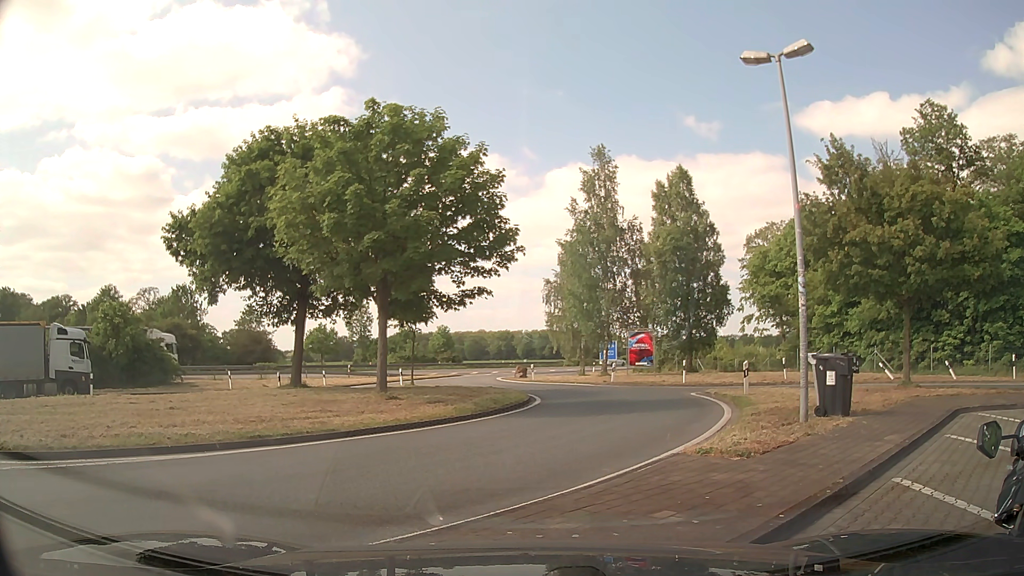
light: Day
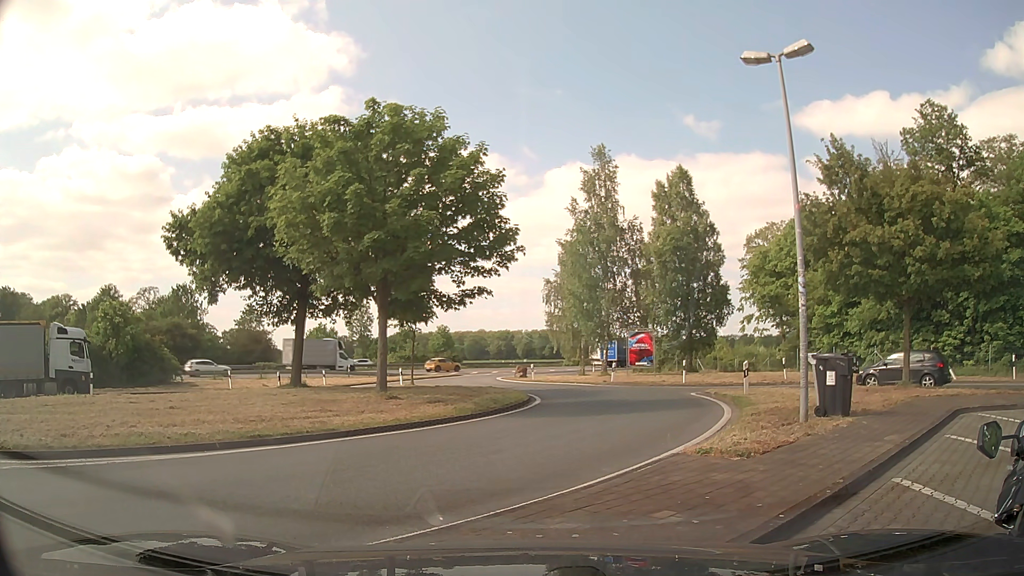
(0.0, 0.0) m; 0°
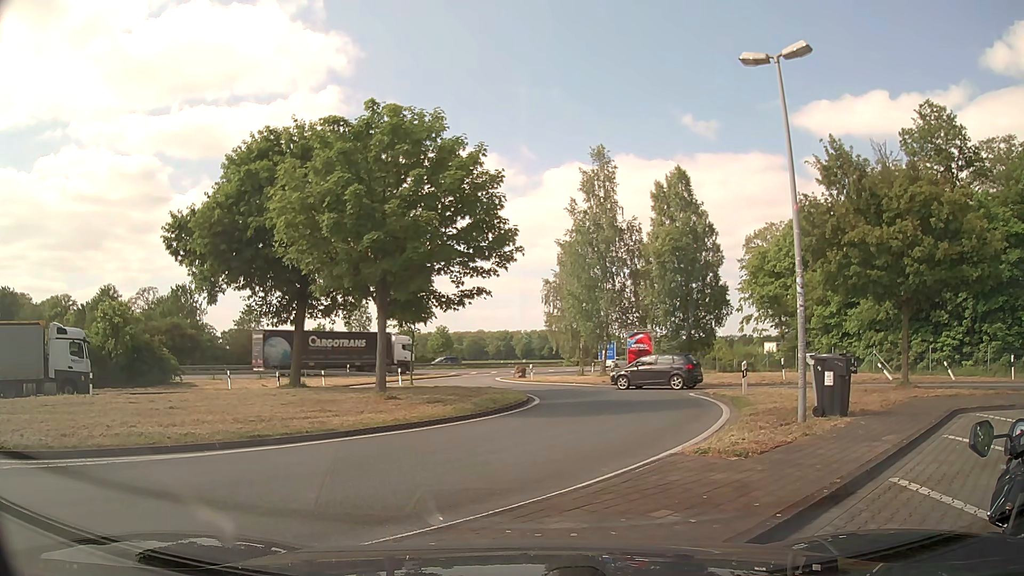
(0.0, +0.1) m; 0°
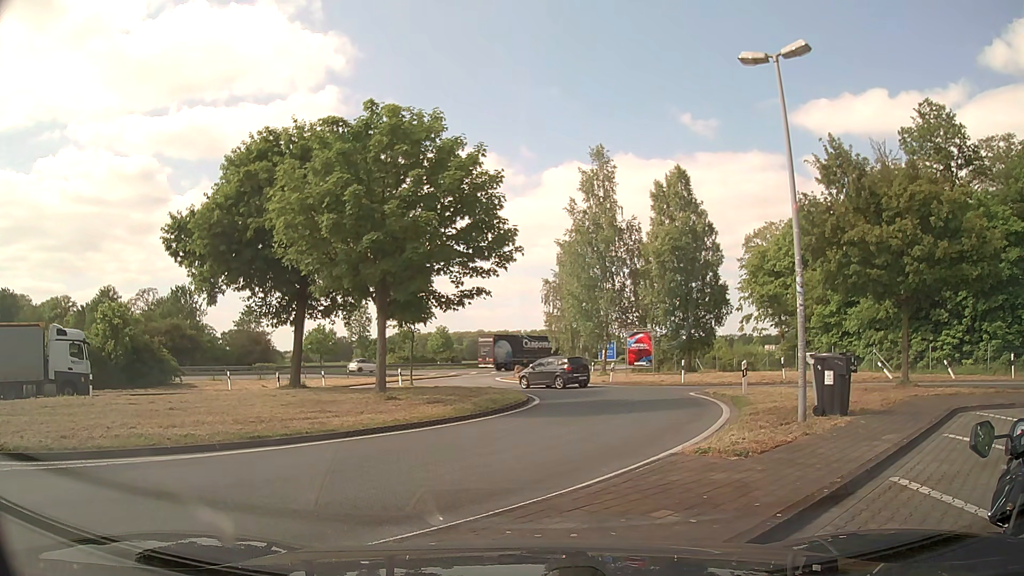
(0.0, +0.1) m; 0°
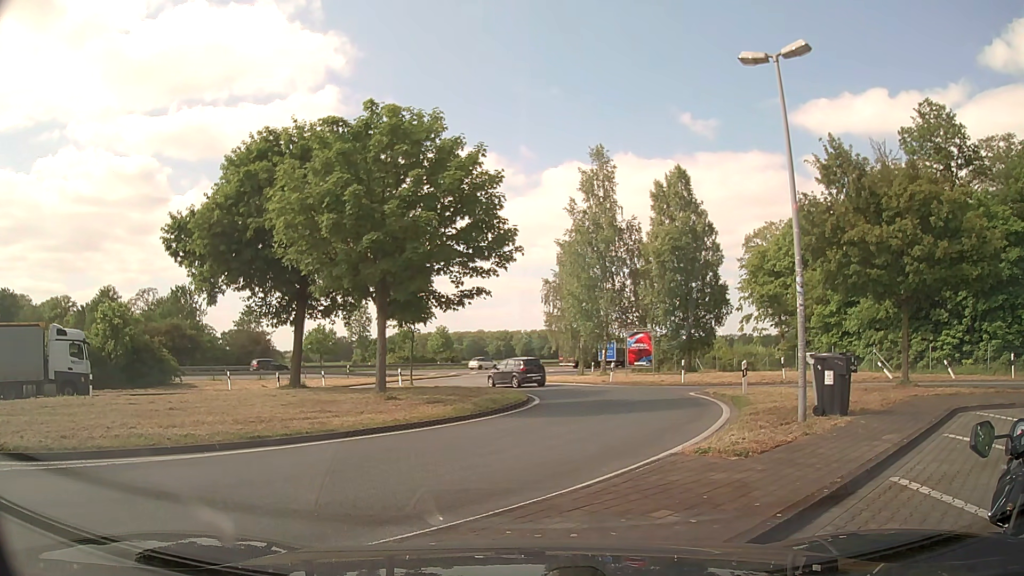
(0.0, 0.0) m; 0°
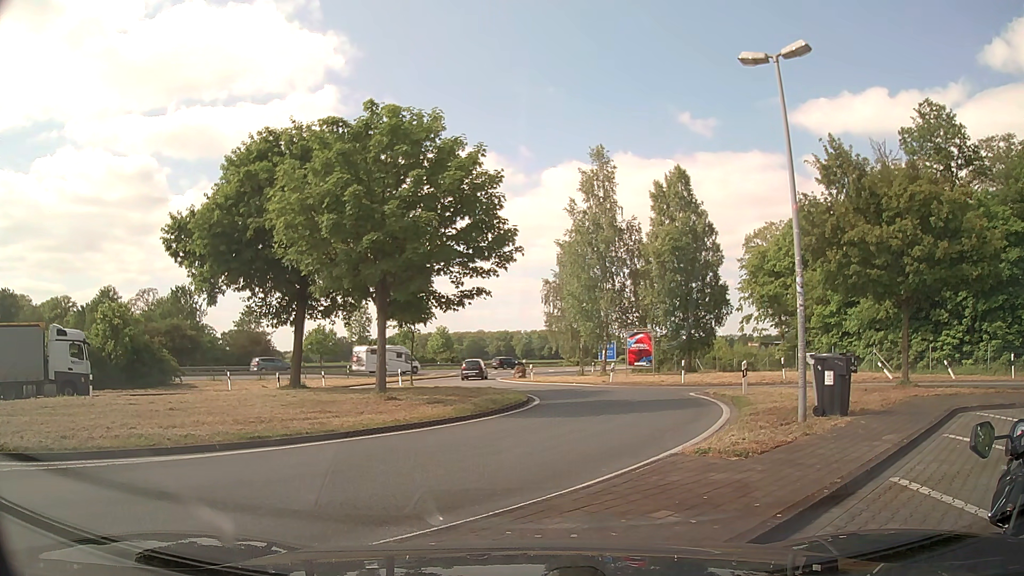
(0.0, 0.0) m; 0°
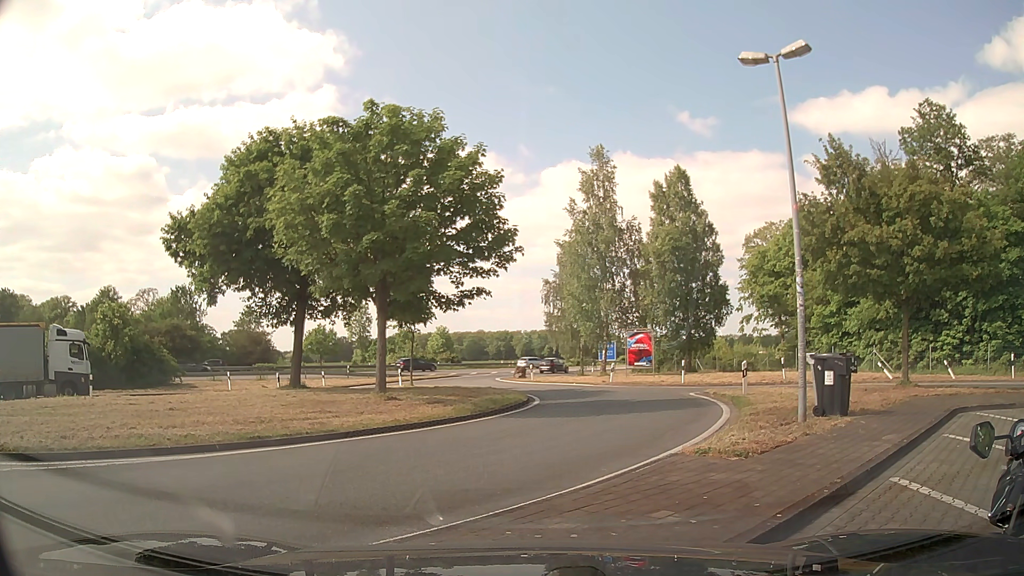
(0.0, 0.0) m; 0°
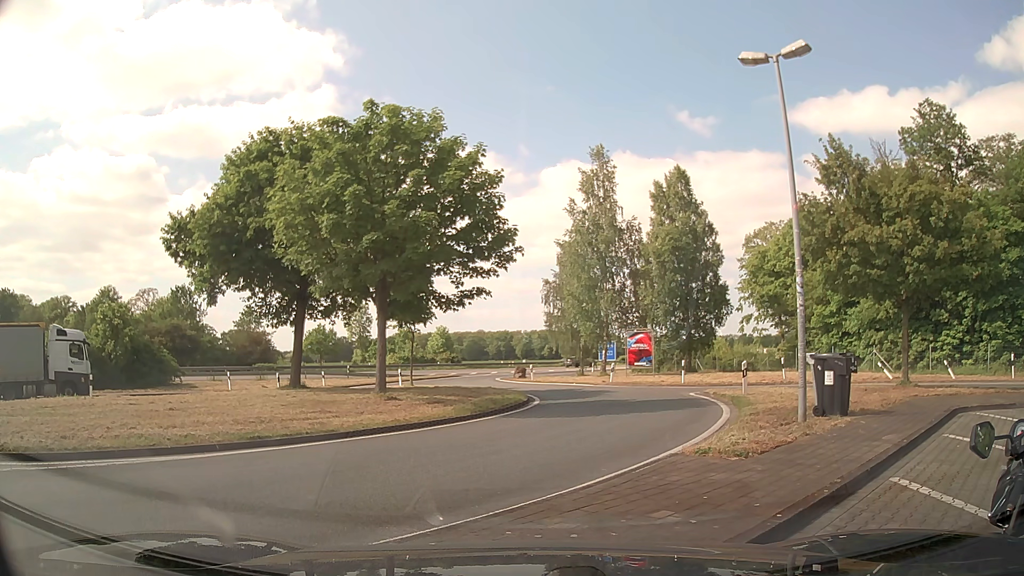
(0.0, 0.0) m; 0°
